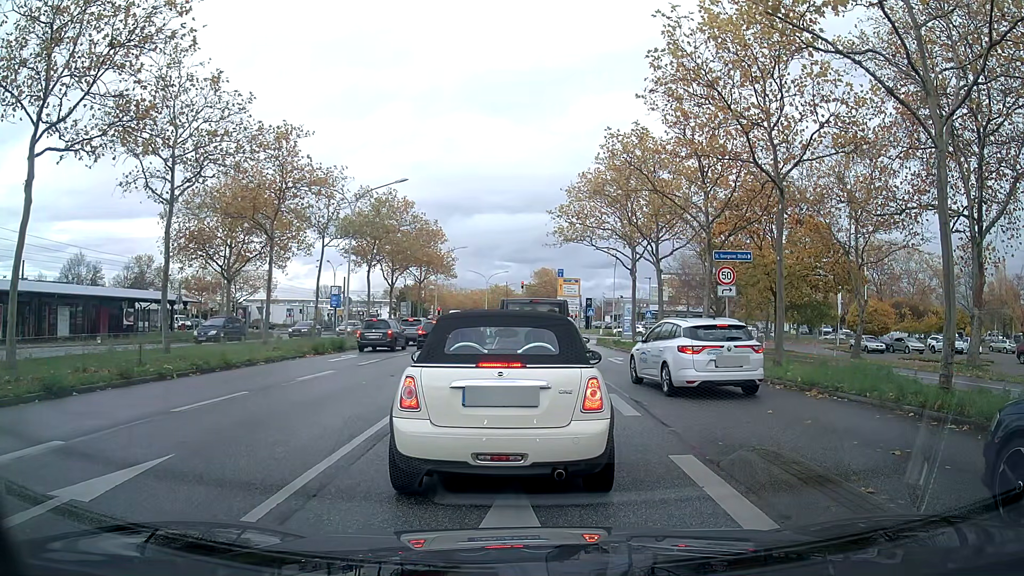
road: primary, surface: asphalt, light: Day
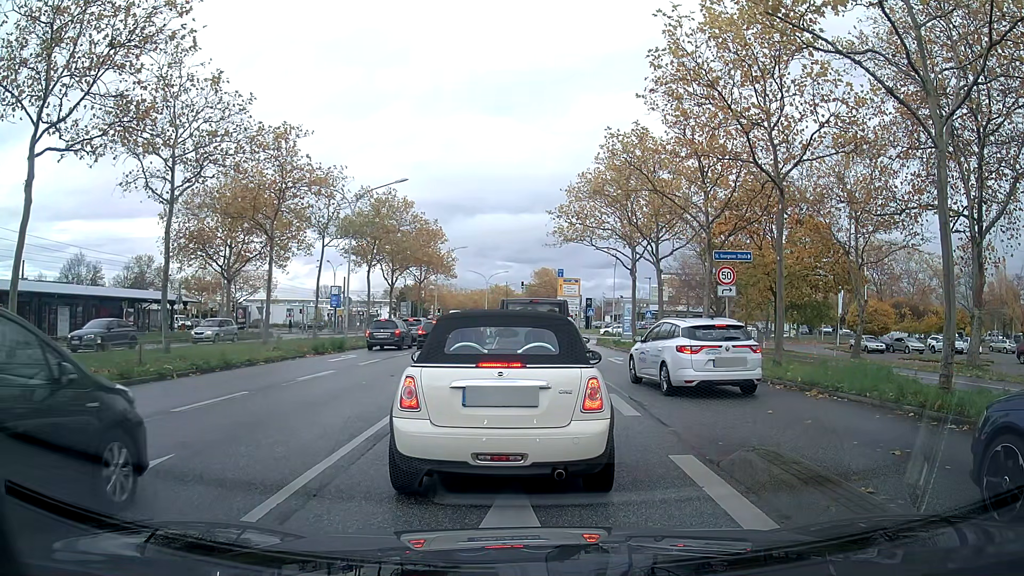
(0.0, 0.0) m; 0°
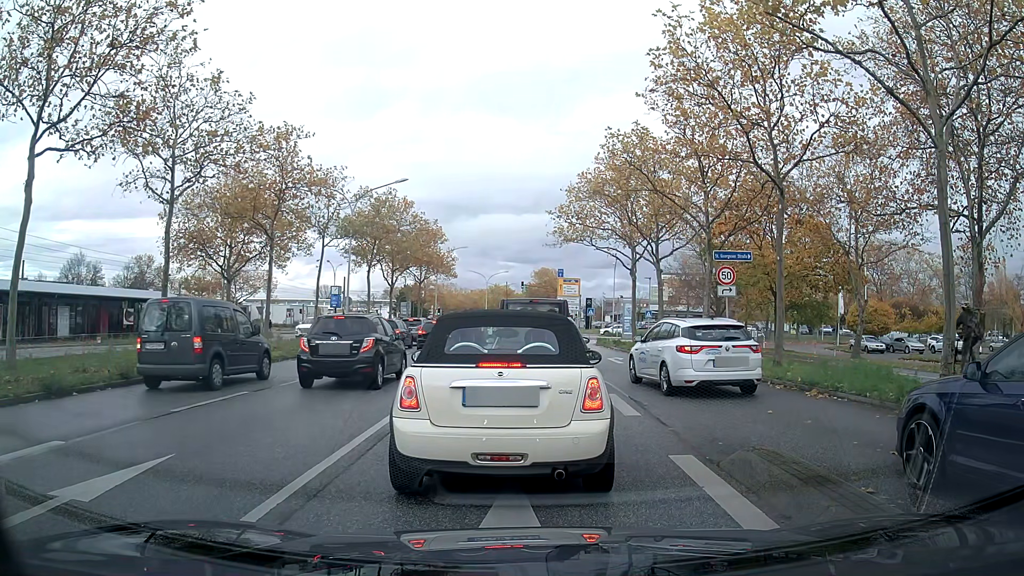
(0.0, 0.0) m; 0°
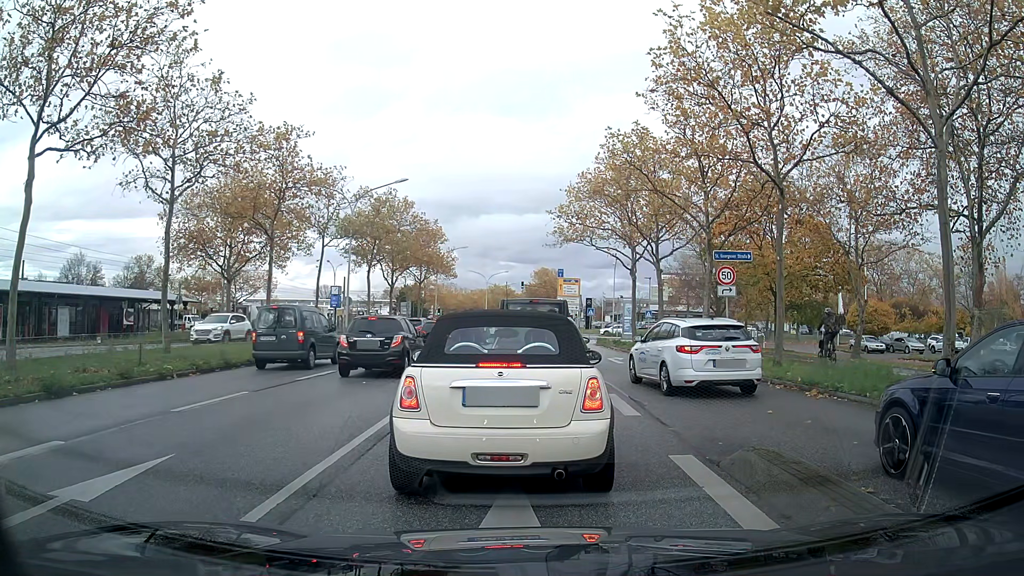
(0.0, 0.0) m; 0°
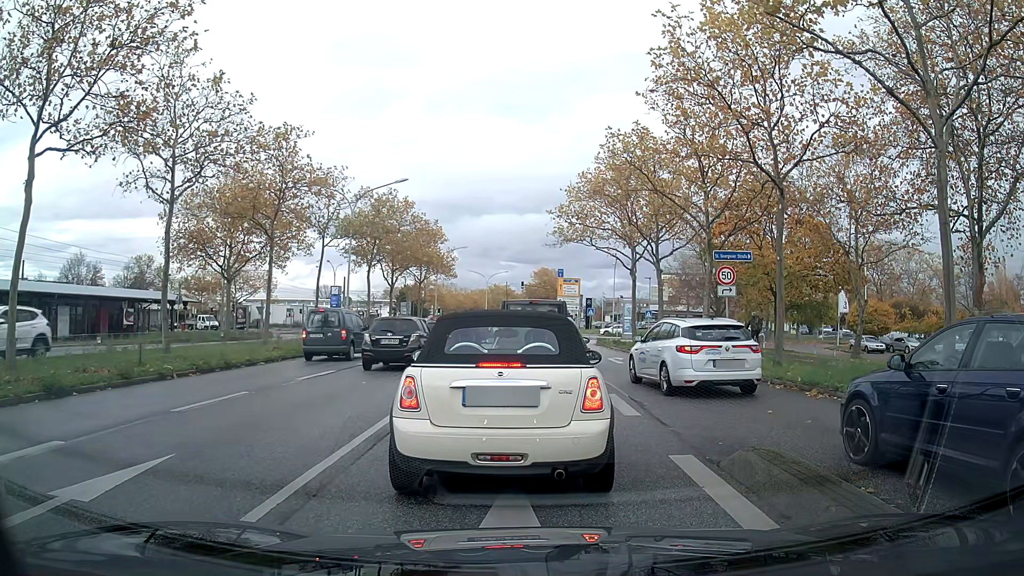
(0.0, 0.0) m; 0°
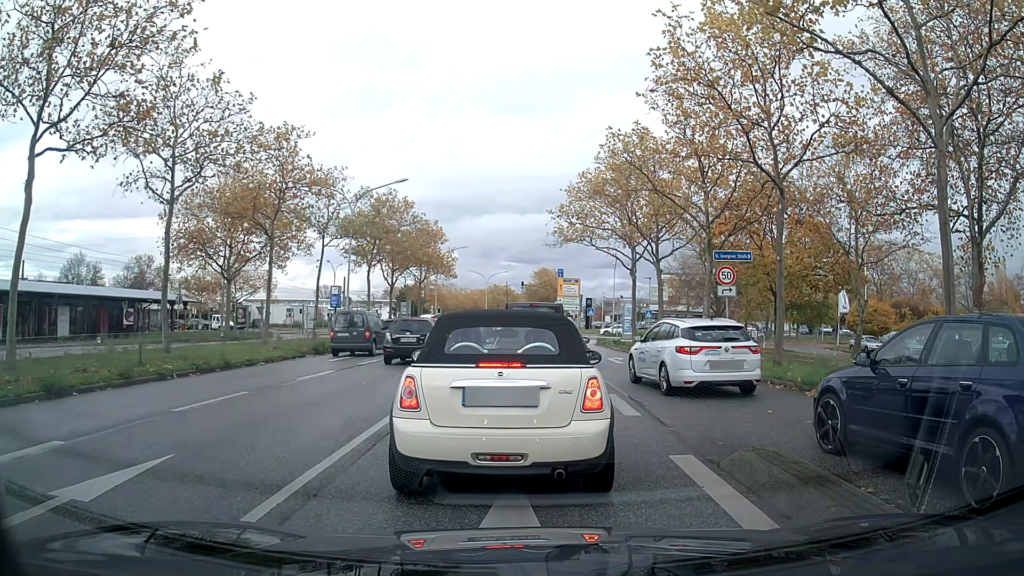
(0.0, 0.0) m; 0°
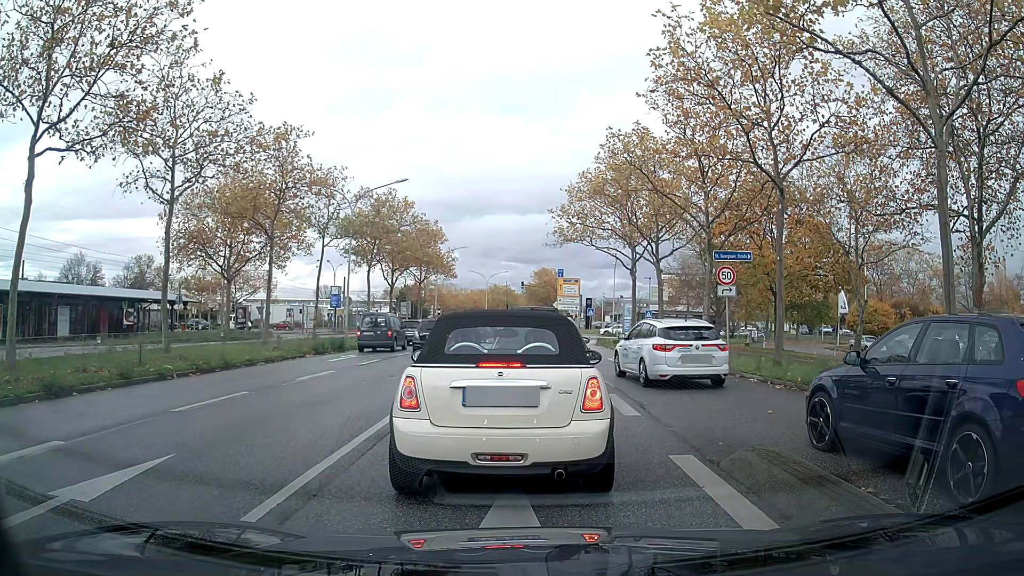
(0.0, 0.0) m; 0°
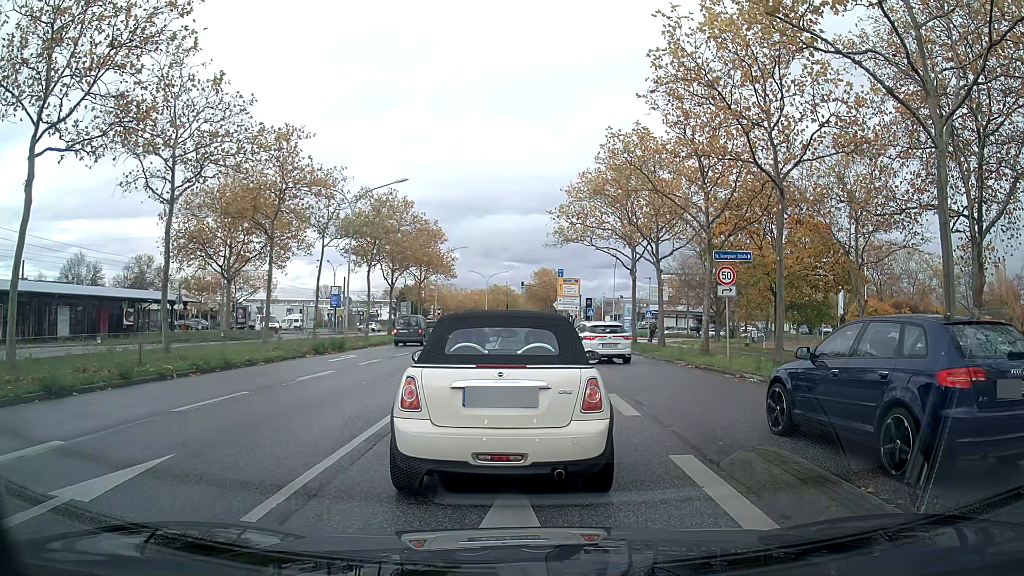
(0.0, 0.0) m; 0°
(0, +10) (0, +20) (0, +30) (0, +40) (0, +50) (0, +60) (0, +70) (0, +80) (0, +90) (0, +100) m
